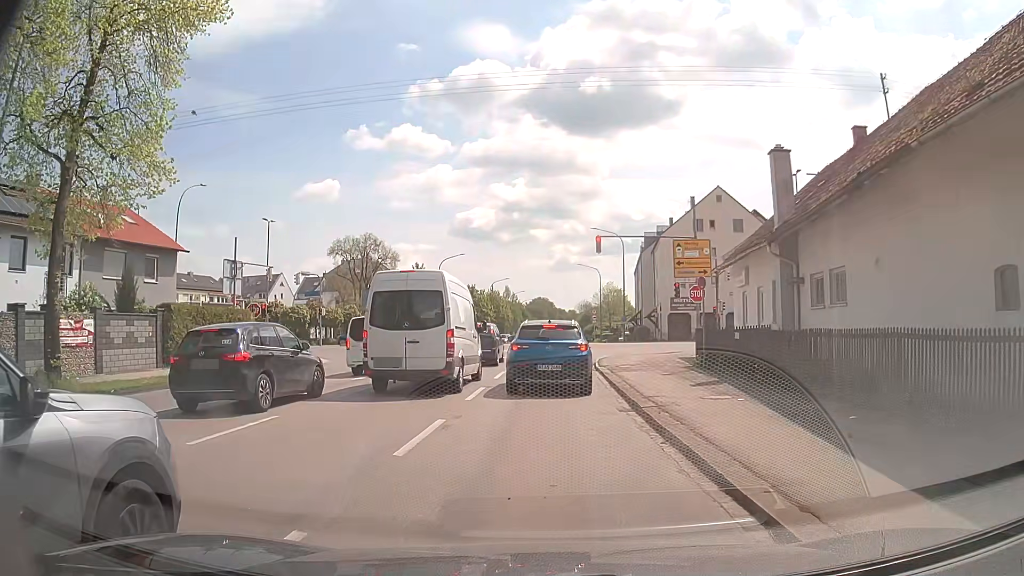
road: tertiary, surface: asphalt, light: Day
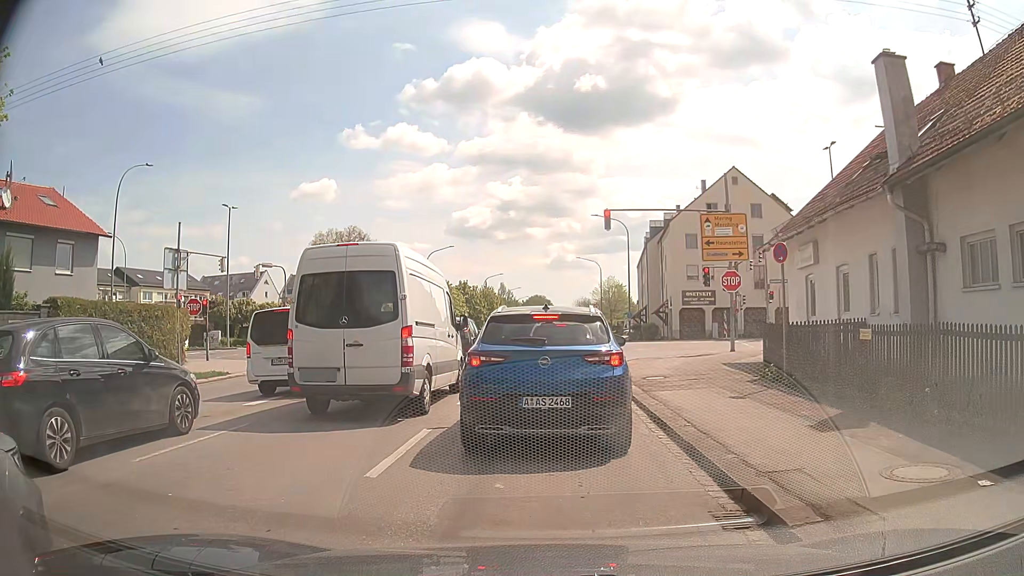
(+0.1, +6.8) m; 0°
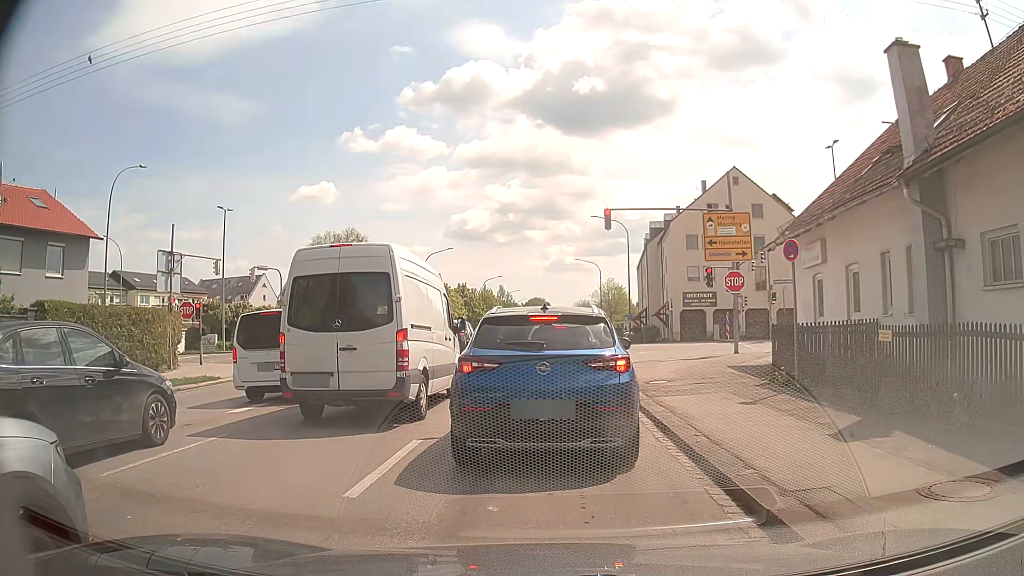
(0.0, +0.6) m; 0°
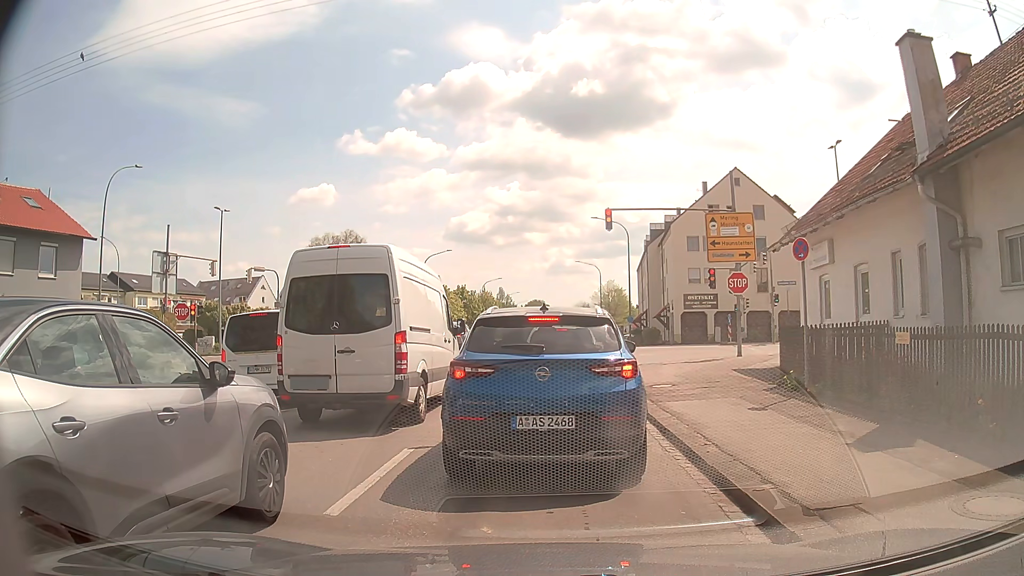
(0.0, +0.6) m; 0°
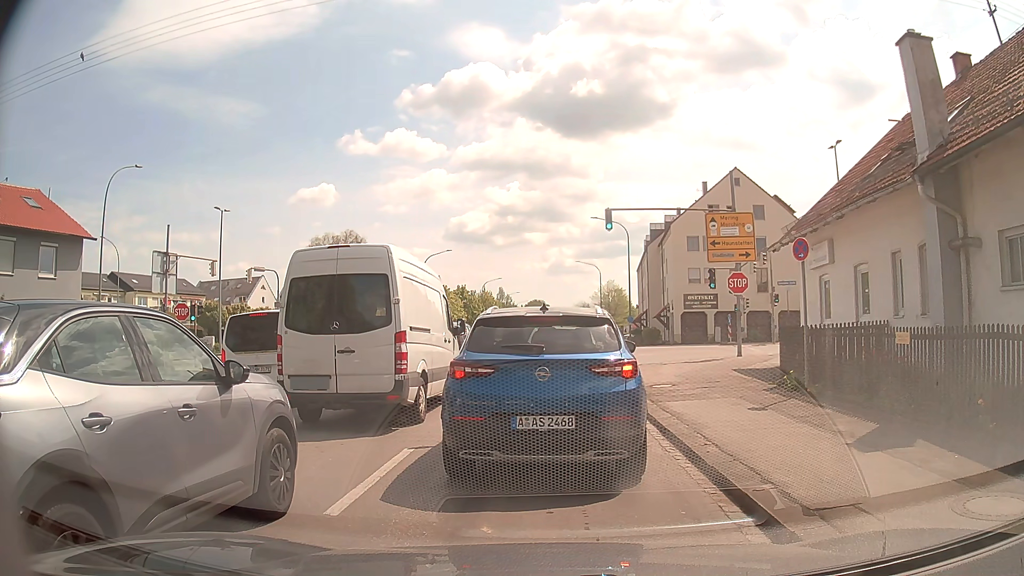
(0.0, 0.0) m; 0°
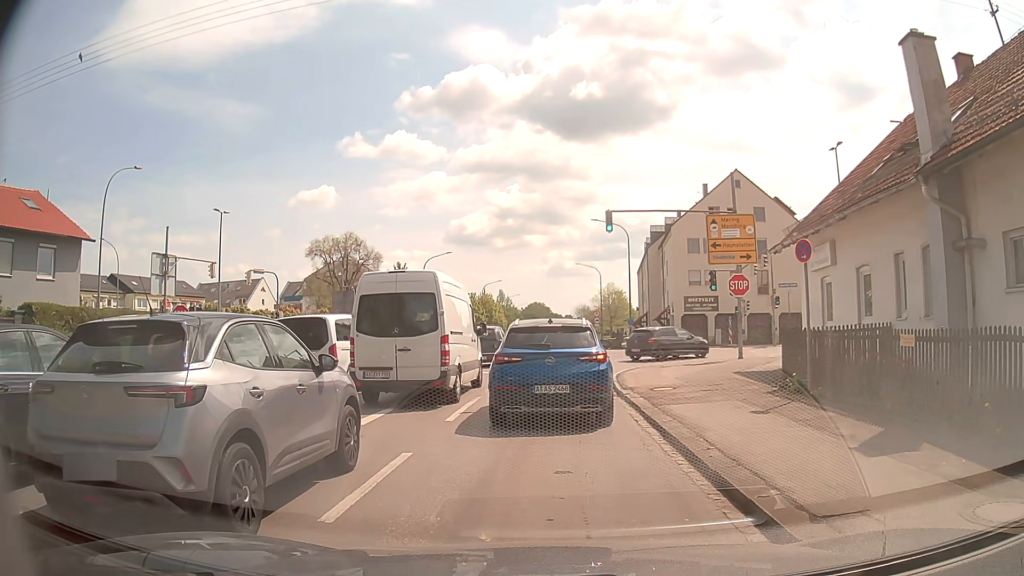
(0.0, +0.1) m; 0°
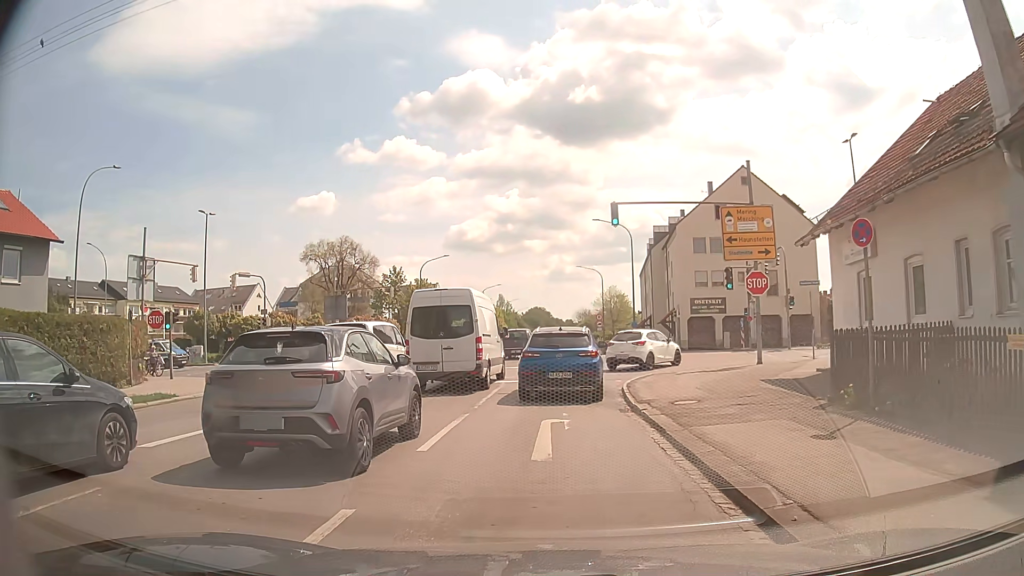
(0.0, +2.6) m; -1°
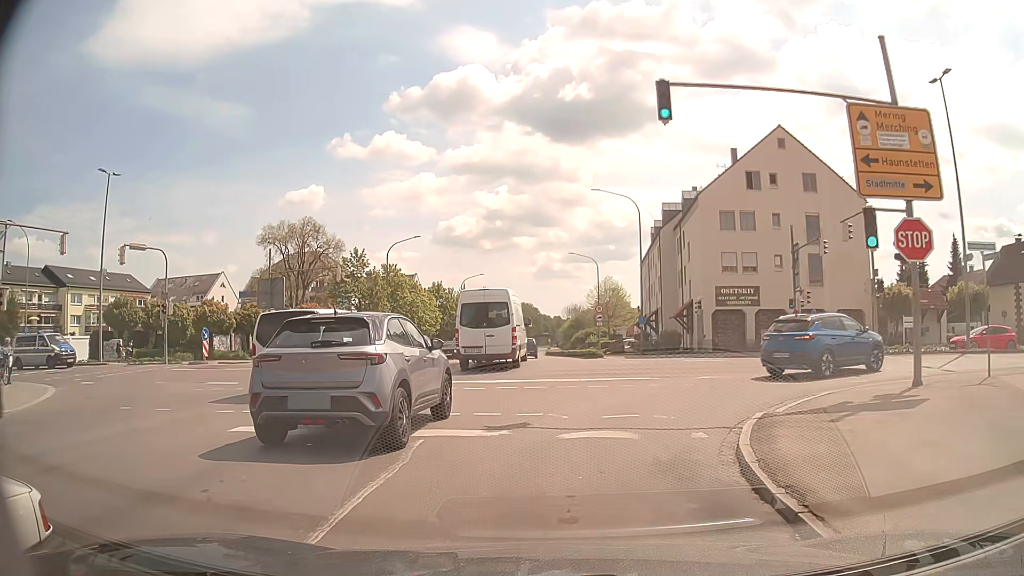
(+0.4, +12.2) m; +2°
